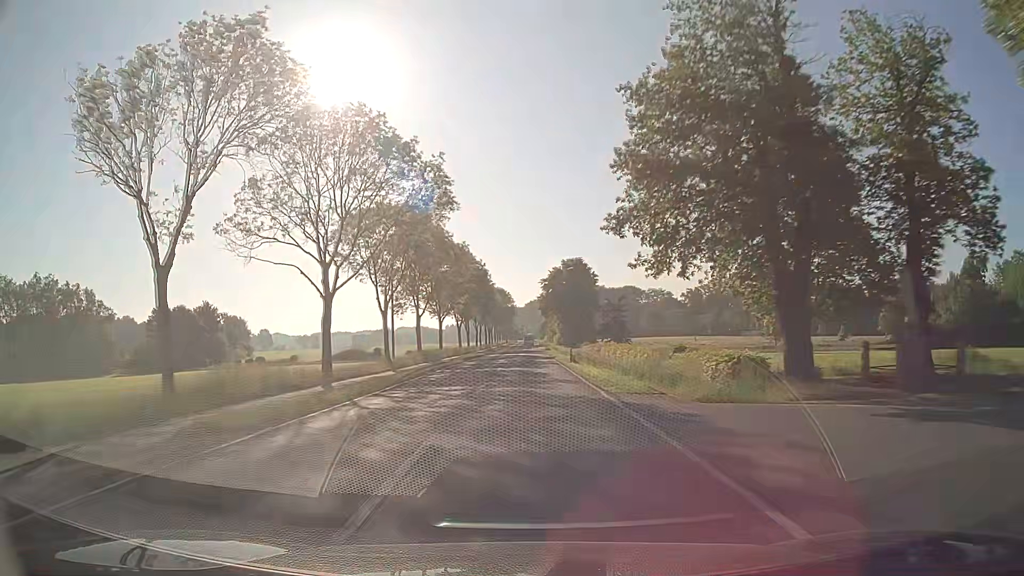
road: secondary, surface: asphalt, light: Day
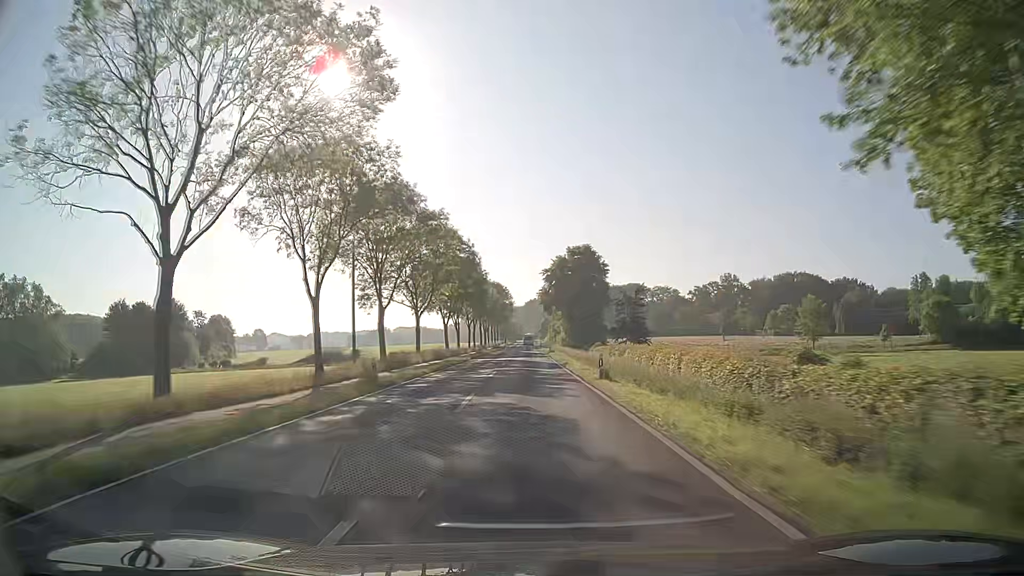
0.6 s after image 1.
(0.0, +15.9) m; 0°
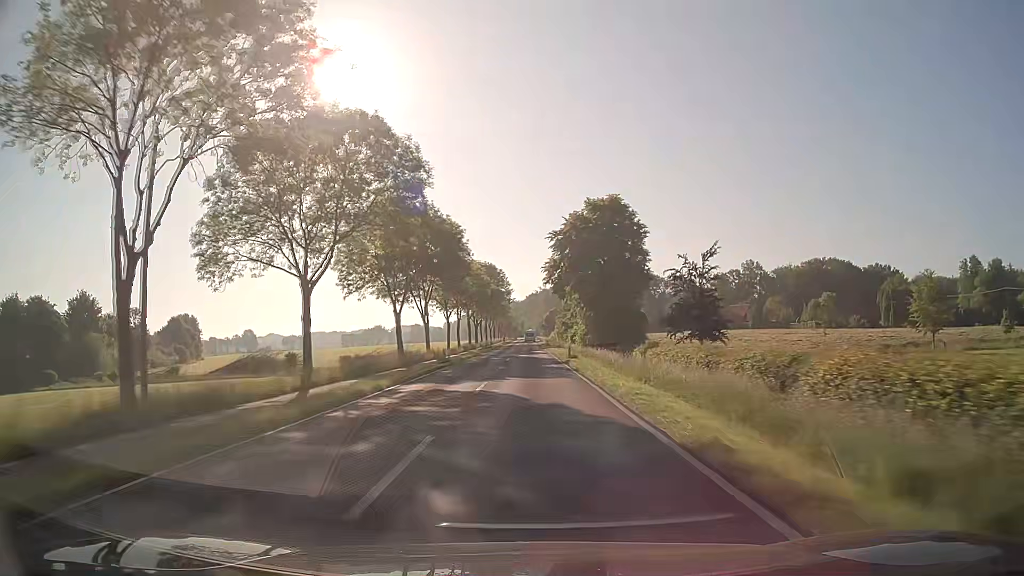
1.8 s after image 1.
(+0.1, +31.7) m; 0°
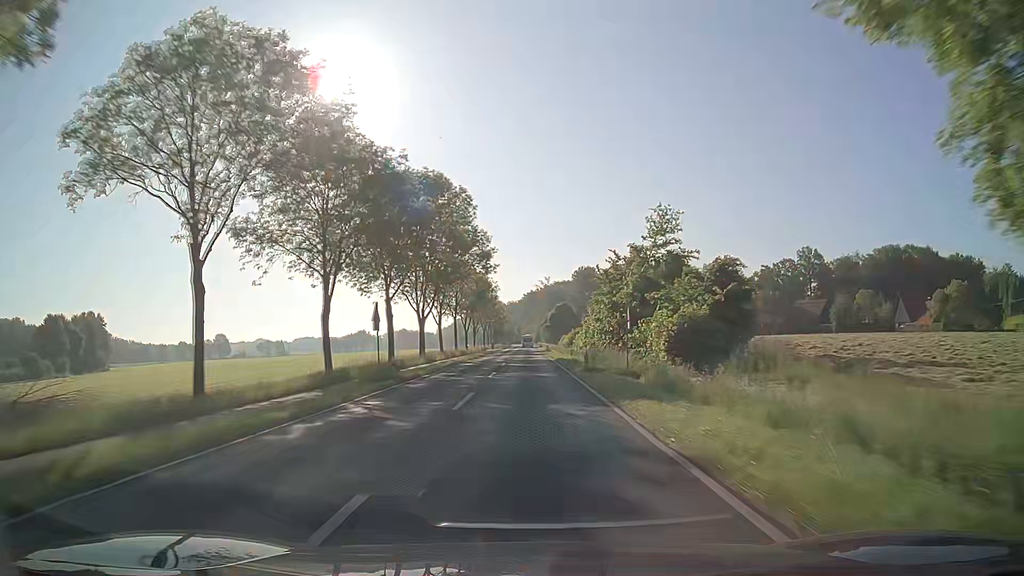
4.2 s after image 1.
(+0.1, +63.4) m; 0°
